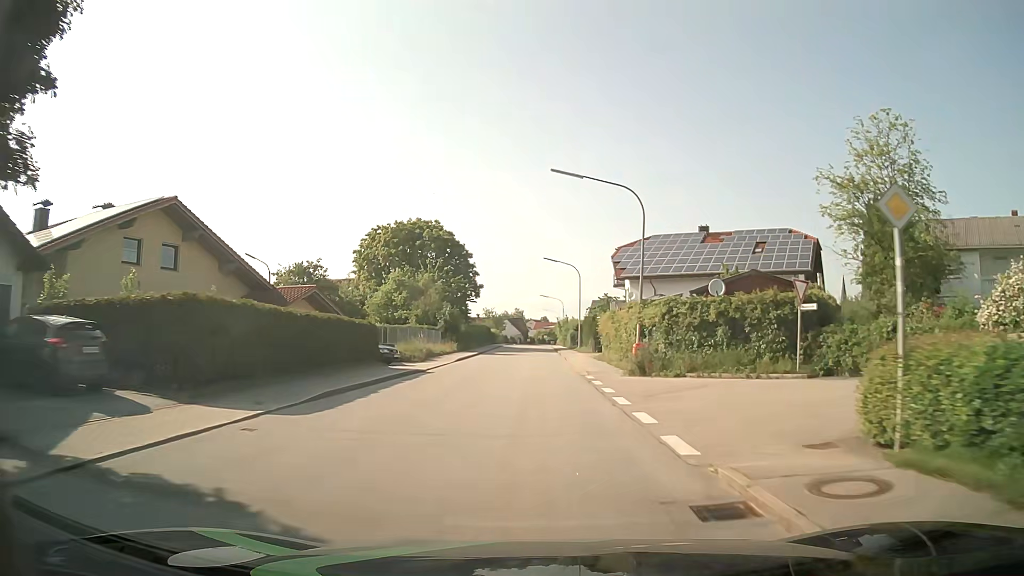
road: tertiary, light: Day
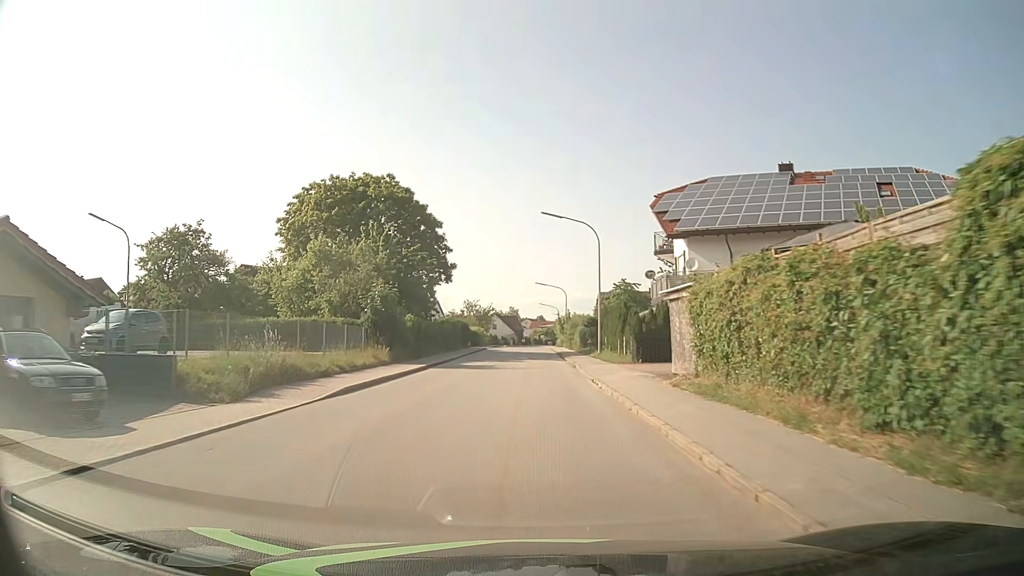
(+0.1, +22.8) m; 0°
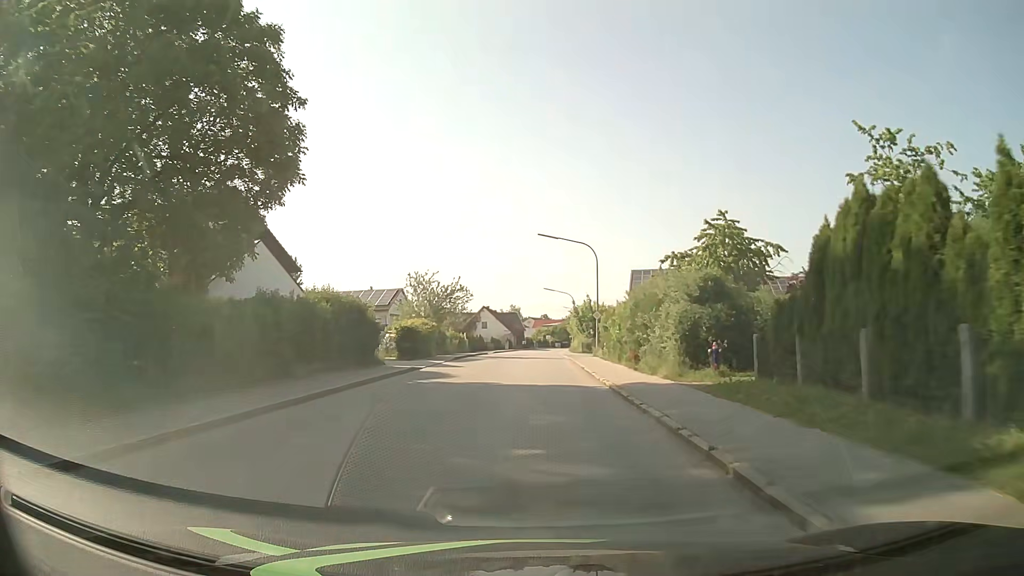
(0.0, +38.0) m; 0°
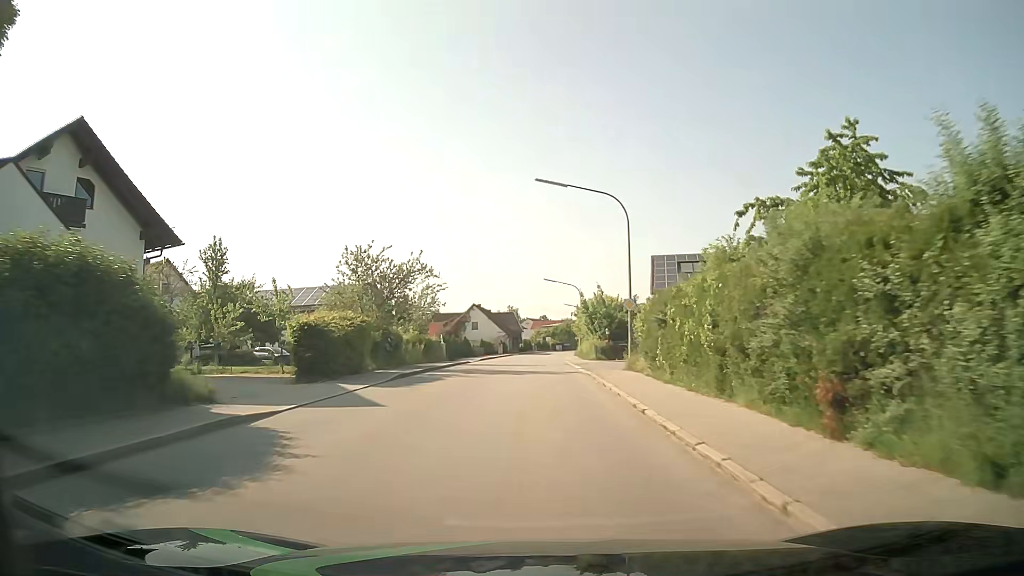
(0.0, +15.2) m; 0°
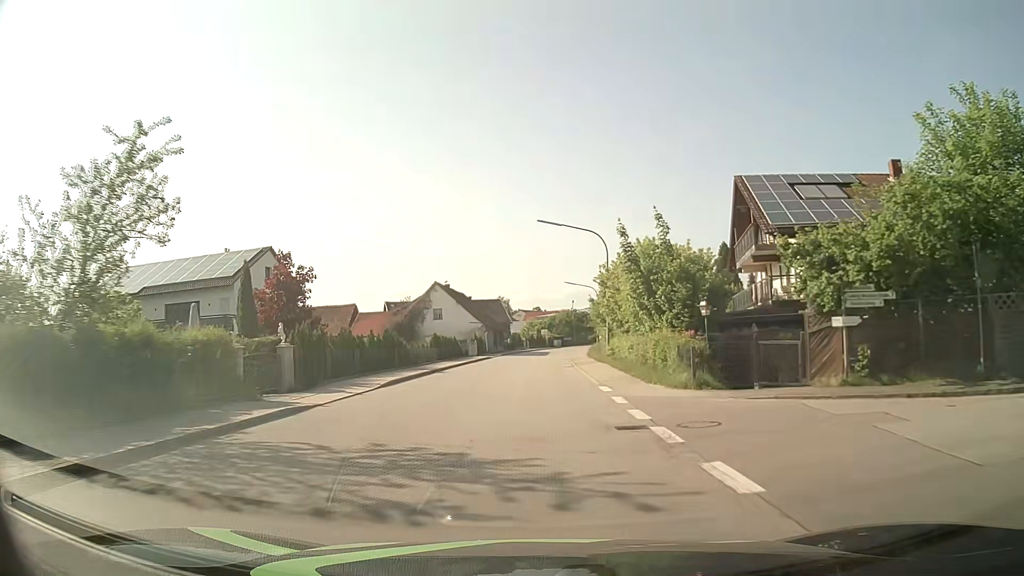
(+0.1, +30.4) m; 0°
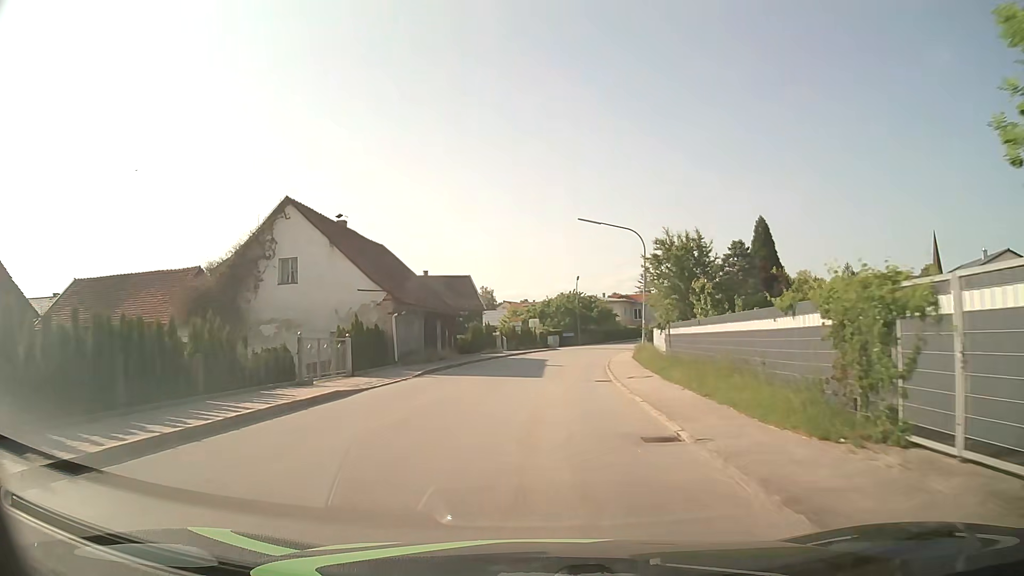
(+0.3, +38.4) m; +1°
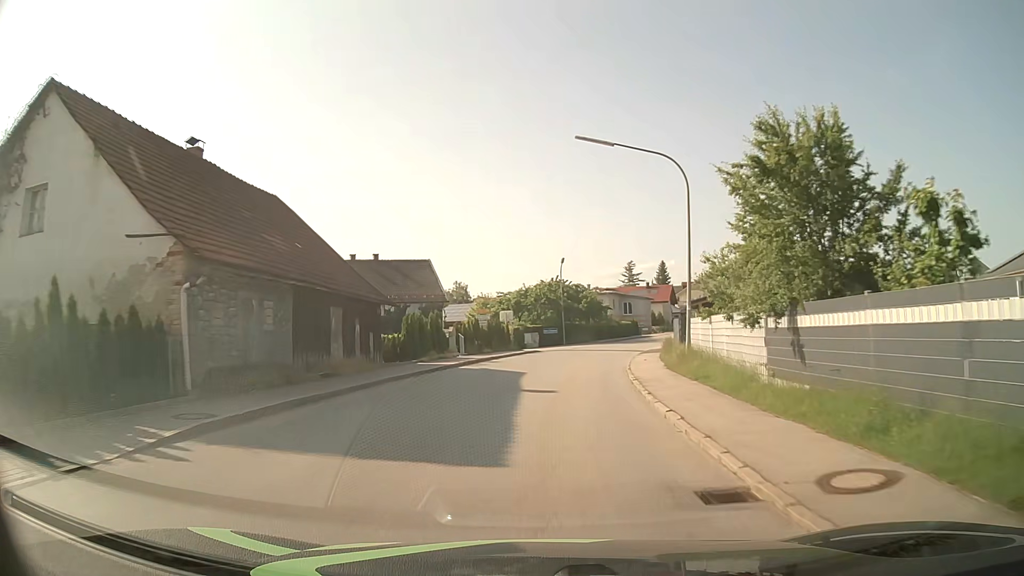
(+0.2, +15.3) m; +2°
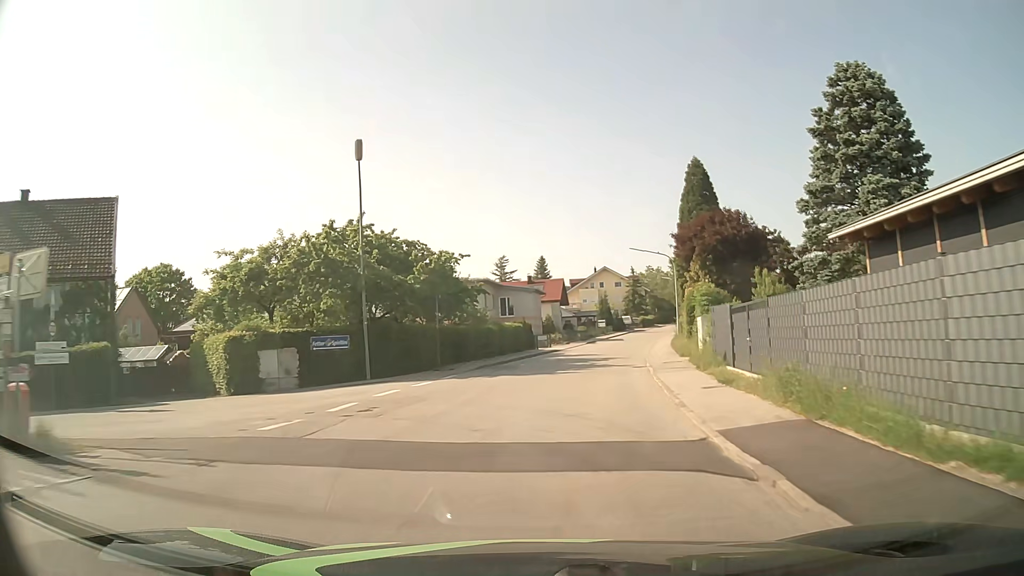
(+3.4, +38.0) m; +11°
